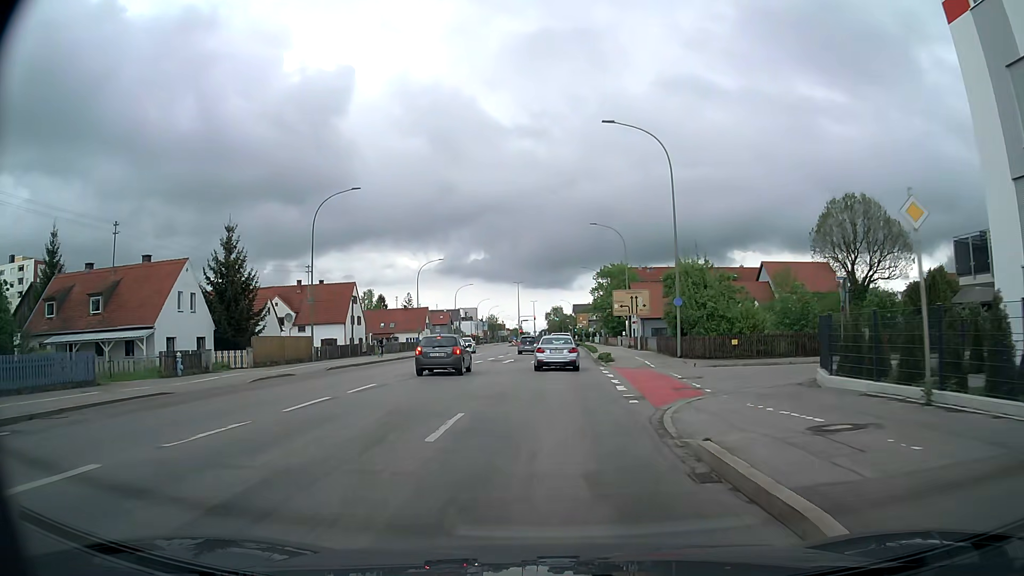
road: tertiary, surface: asphalt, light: Day
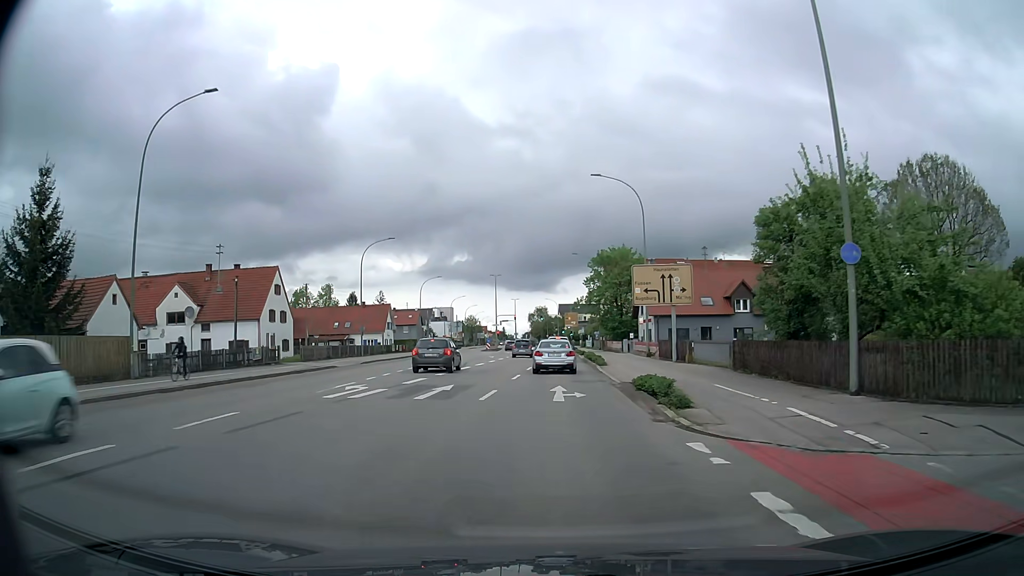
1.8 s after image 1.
(+0.3, +21.2) m; +2°
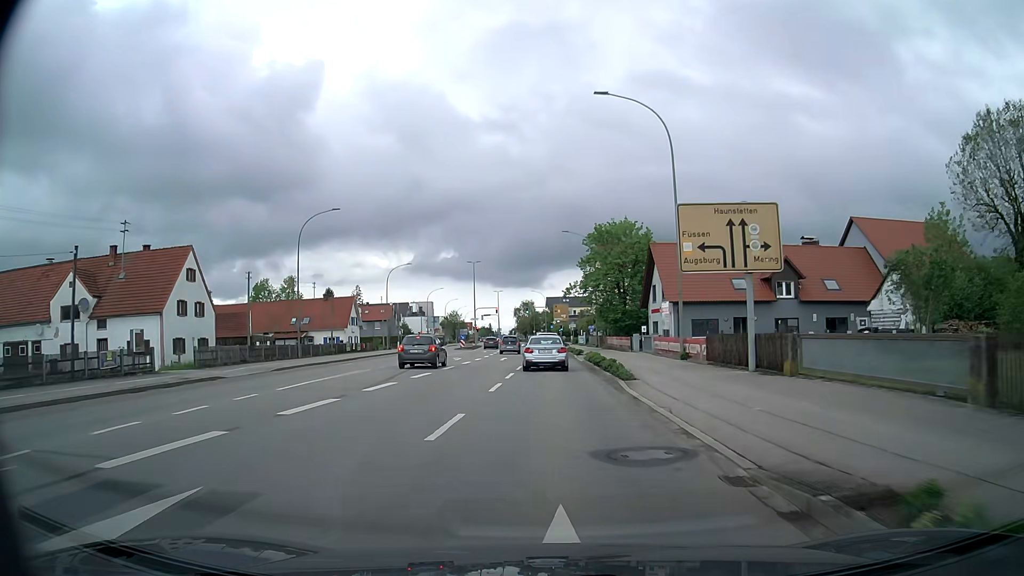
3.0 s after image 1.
(+0.1, +15.0) m; +1°
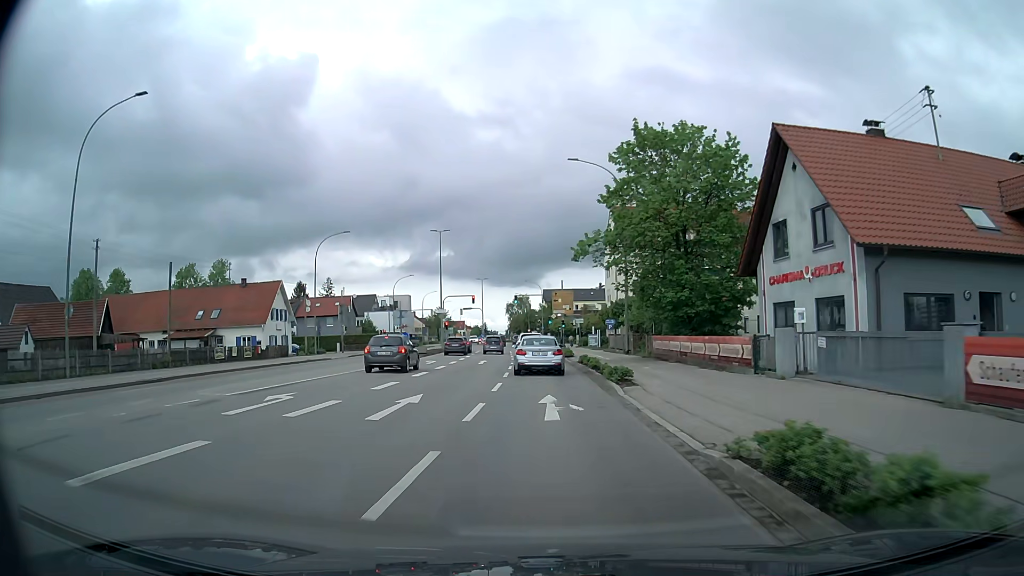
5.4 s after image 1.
(0.0, +29.2) m; 0°
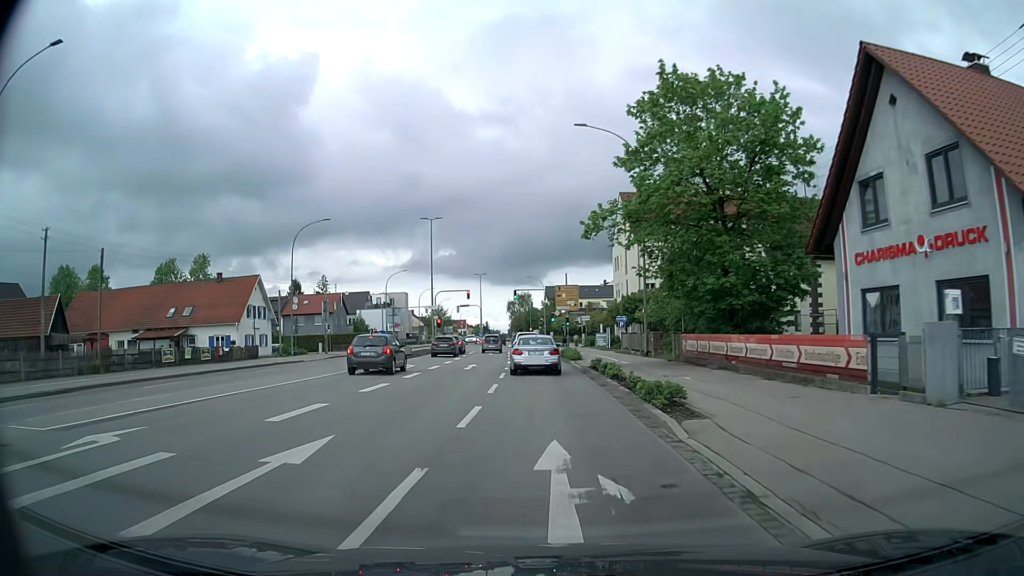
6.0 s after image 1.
(0.0, +7.0) m; 0°
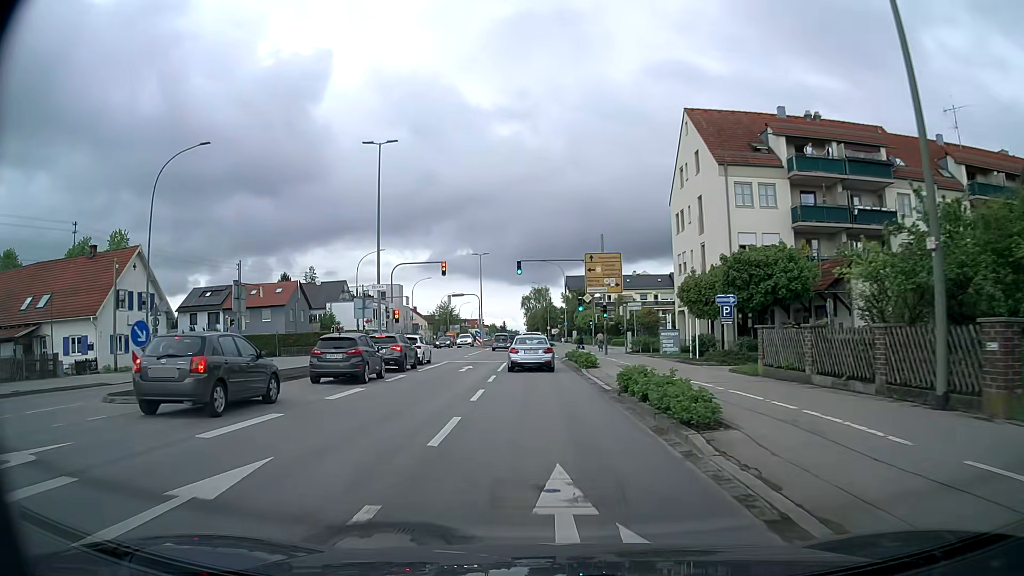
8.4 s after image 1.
(-0.2, +25.9) m; -2°
(0, +10) (0, +20) (-1, +30) (-1, +40) (+1, +50) (+8, +56) (+18, +59) (+28, +60) (+38, +62) (+48, +63) m
